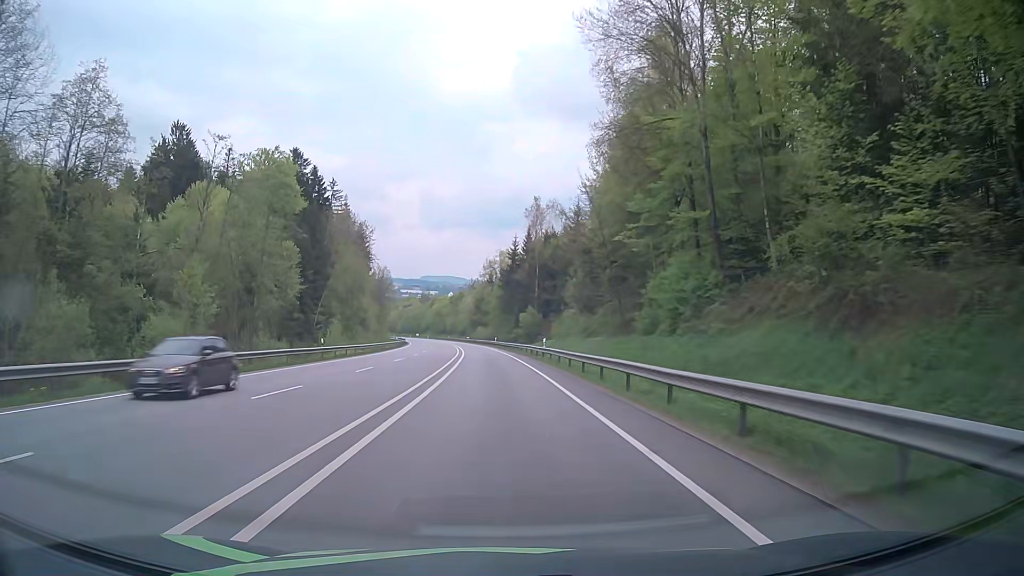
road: primary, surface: asphalt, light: Day
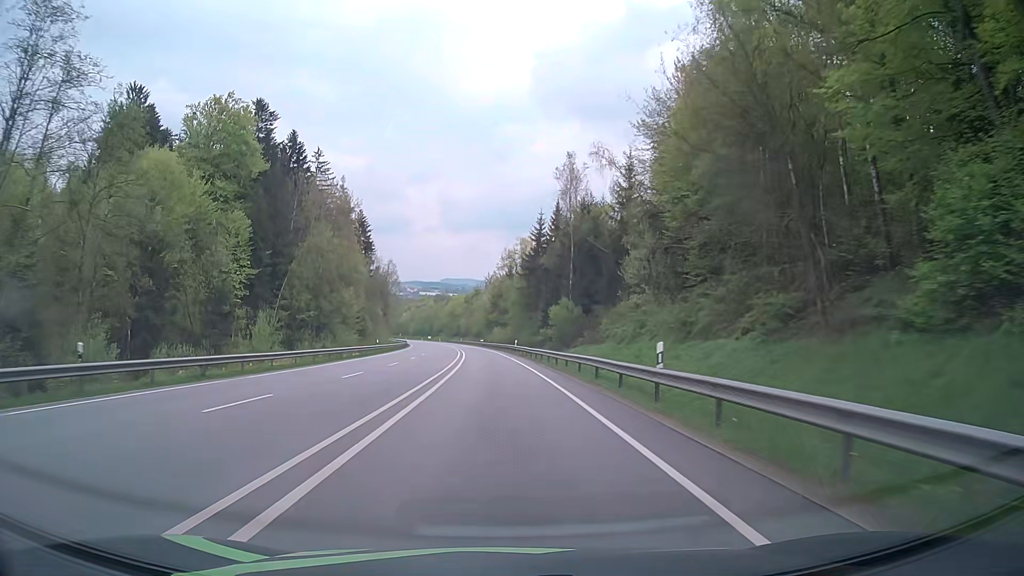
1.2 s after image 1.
(-0.3, +27.0) m; -2°
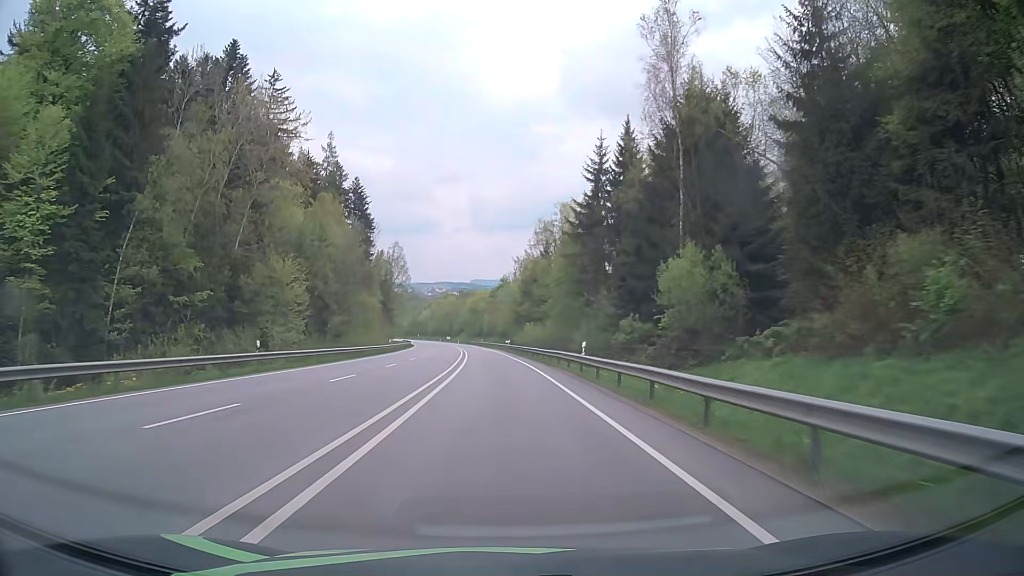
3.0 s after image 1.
(-0.8, +39.0) m; -3°
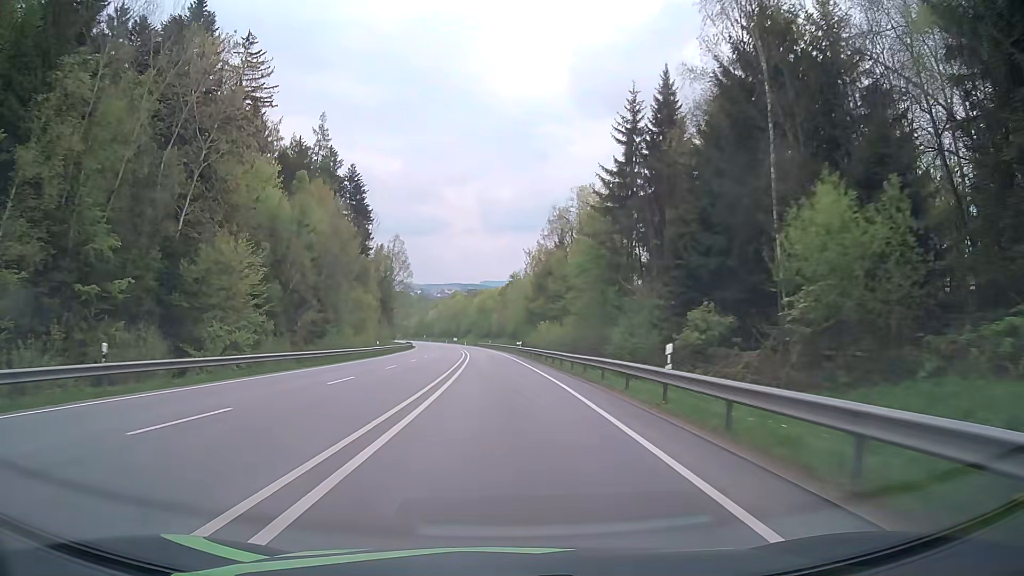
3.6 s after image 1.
(-0.1, +12.8) m; -1°
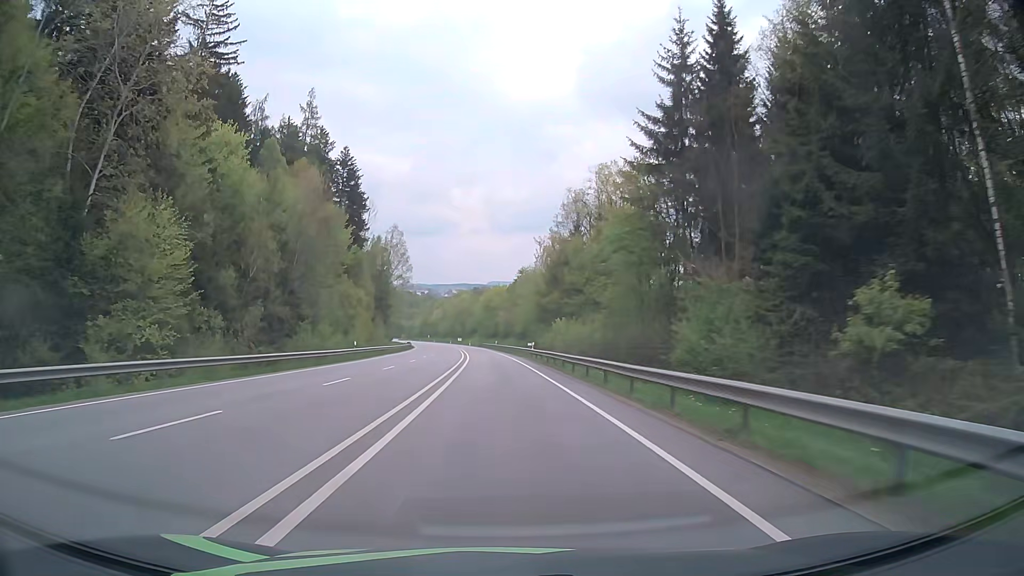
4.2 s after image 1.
(-0.1, +12.7) m; -1°
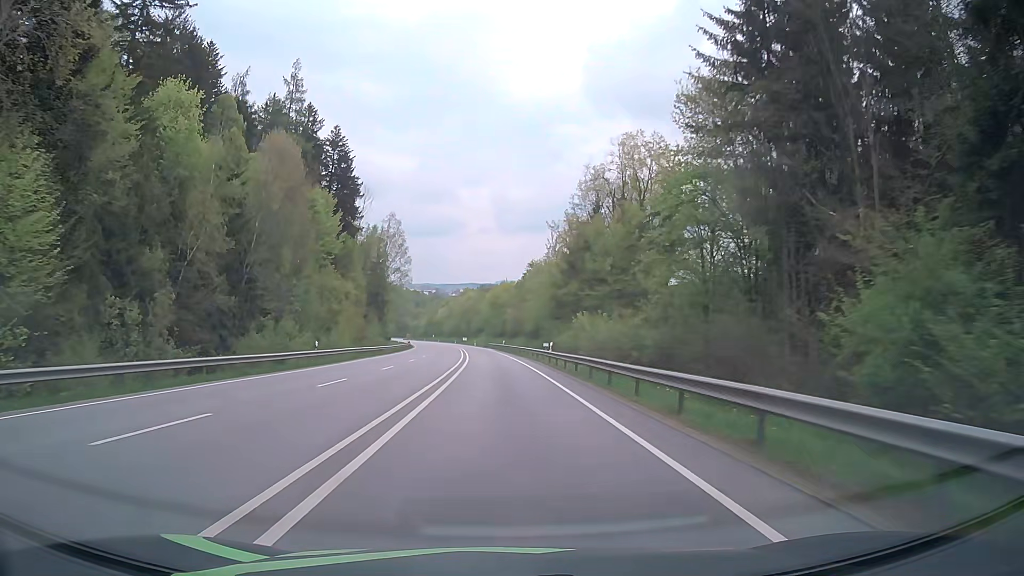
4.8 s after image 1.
(0.0, +12.7) m; 0°
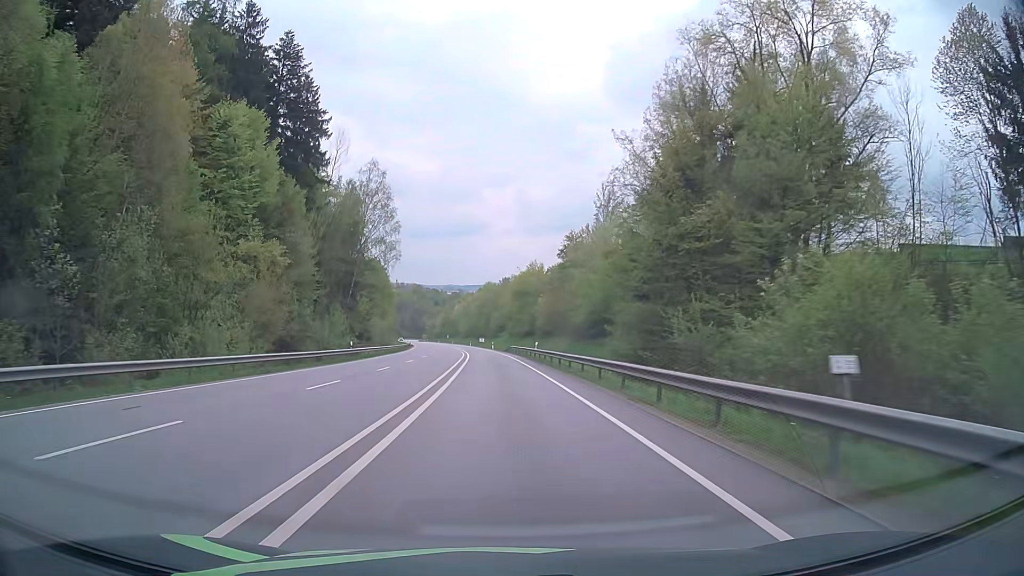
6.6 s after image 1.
(-0.9, +37.9) m; -2°
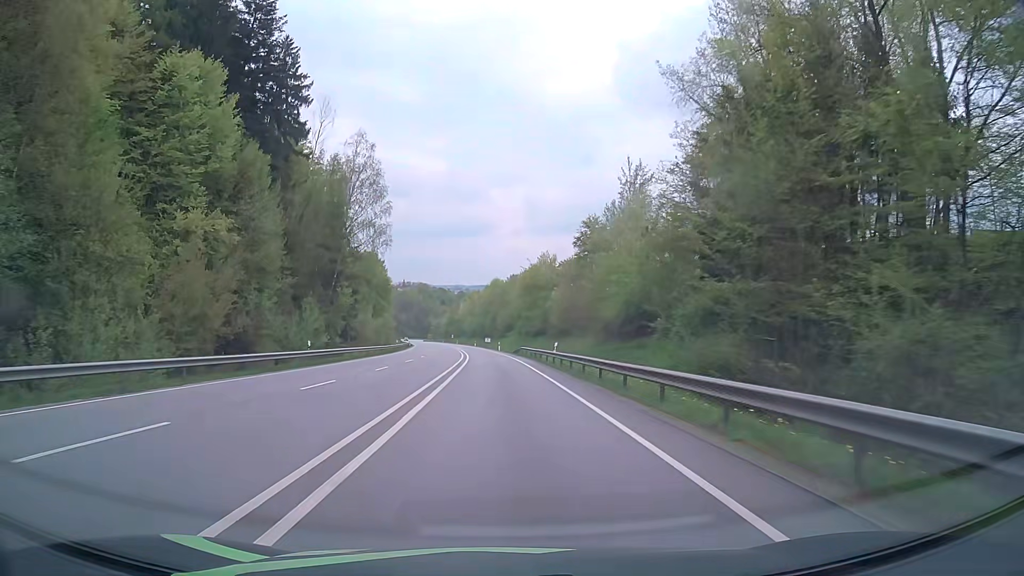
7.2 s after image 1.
(-0.1, +12.6) m; -1°
(0, +10) (0, +20) (0, +30) (-1, +40) (-1, +50) (-2, +60) (-2, +70) (-3, +80) (-4, +90) (-5, +100) m
